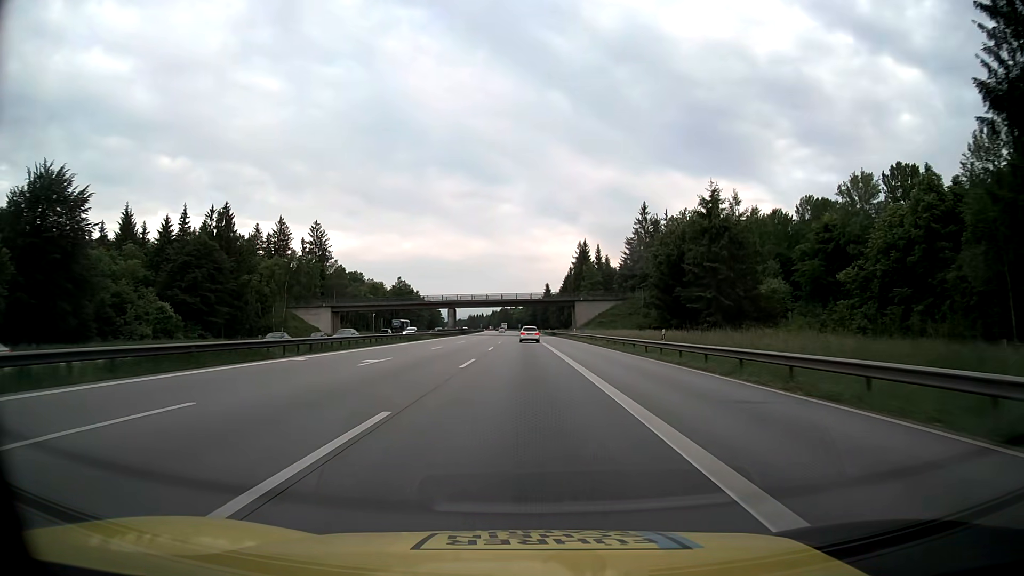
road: motorway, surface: asphalt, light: Day
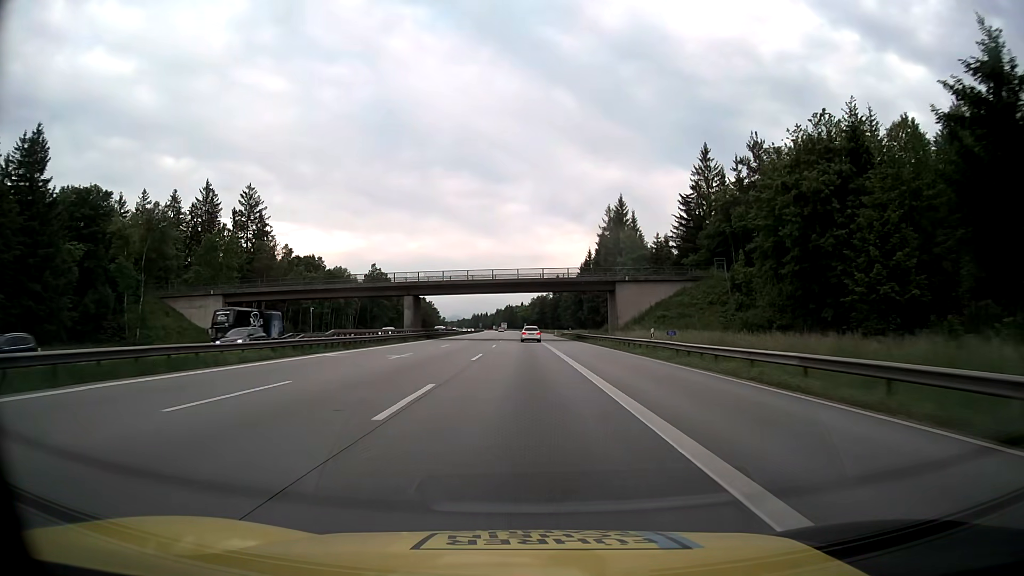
(-0.2, +49.0) m; -1°
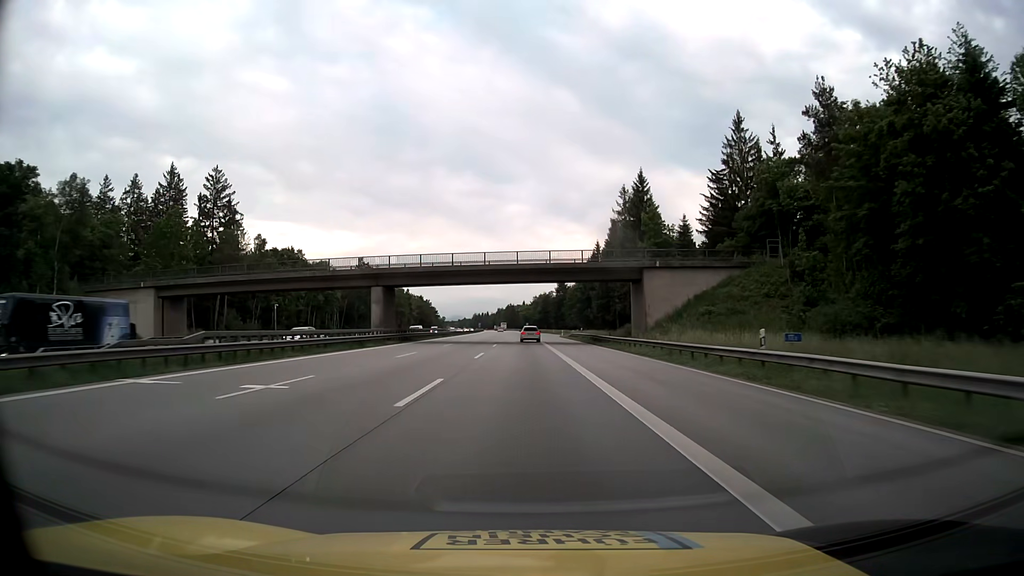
(0.0, +16.4) m; 0°
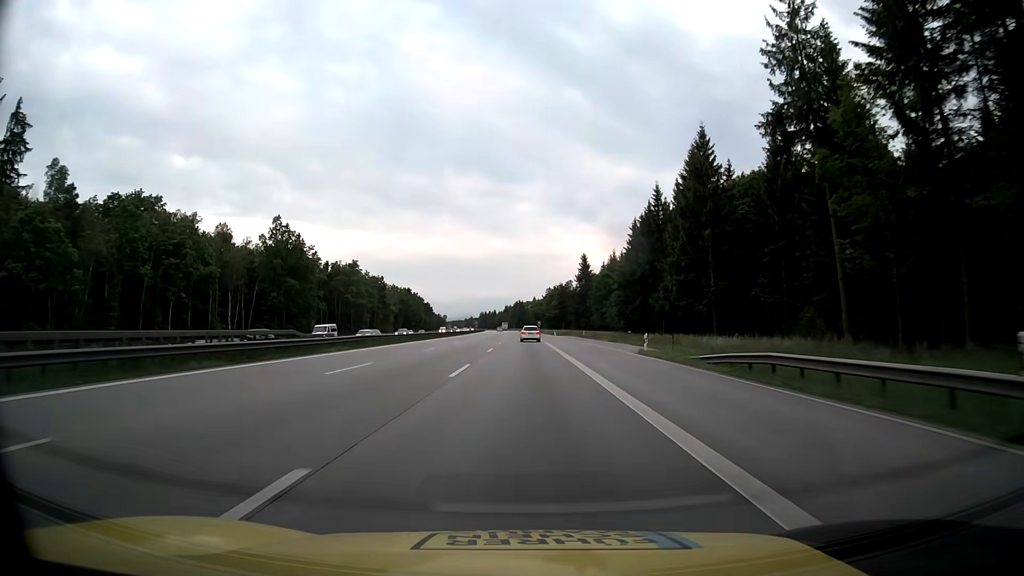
(-0.5, +65.6) m; 0°
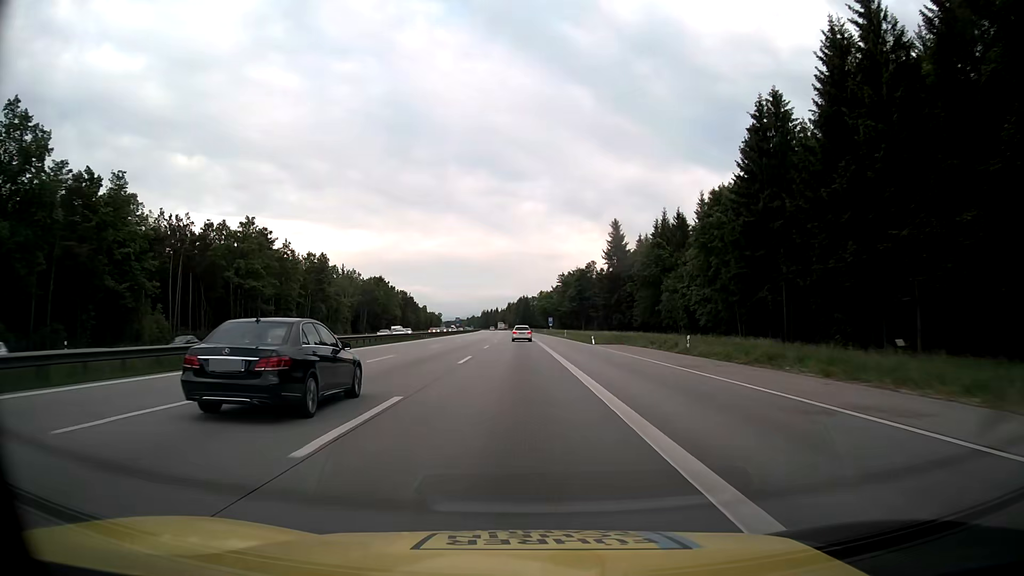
(-0.8, +65.6) m; -1°
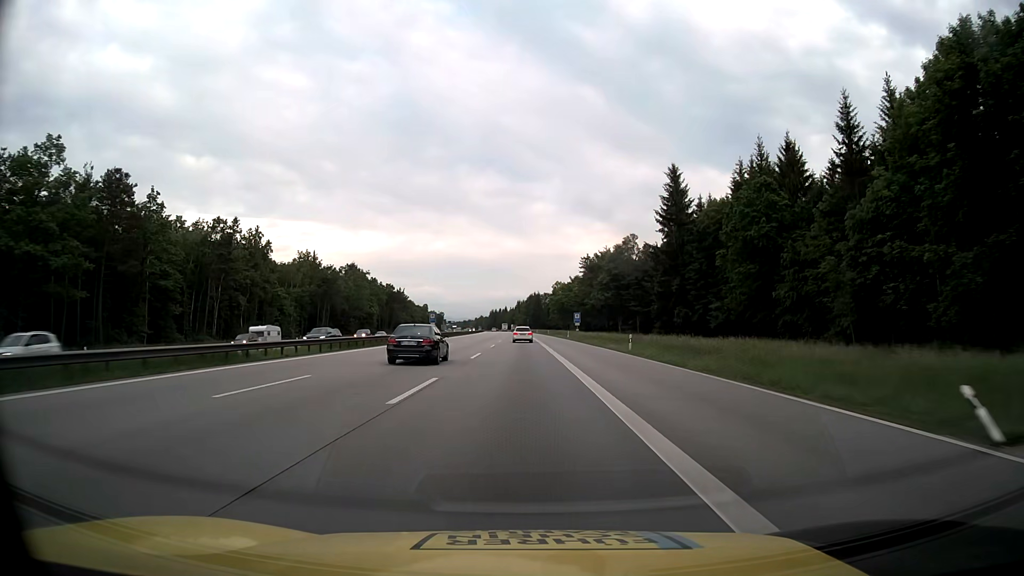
(-0.3, +49.3) m; -1°
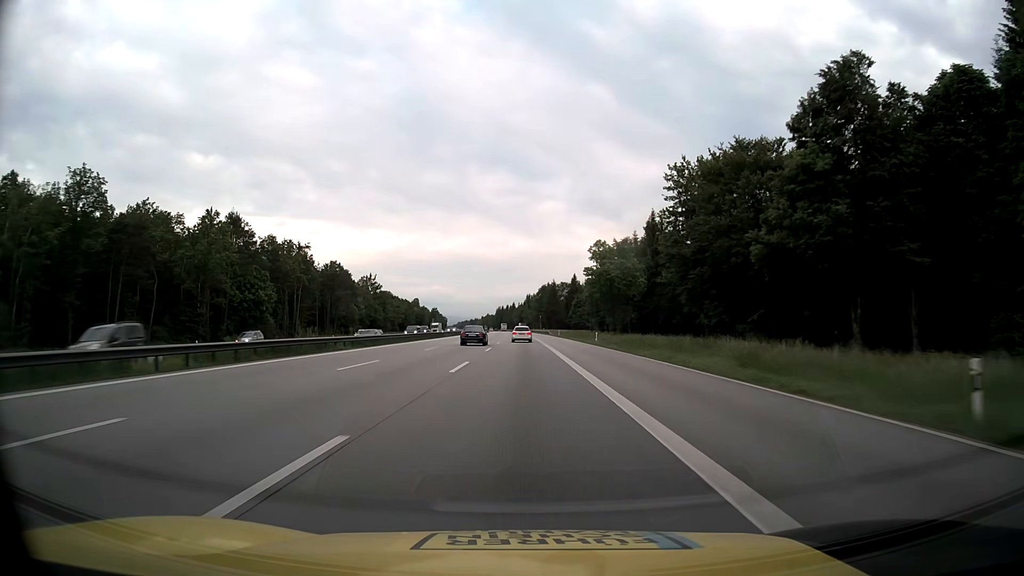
(-0.8, +82.0) m; -1°
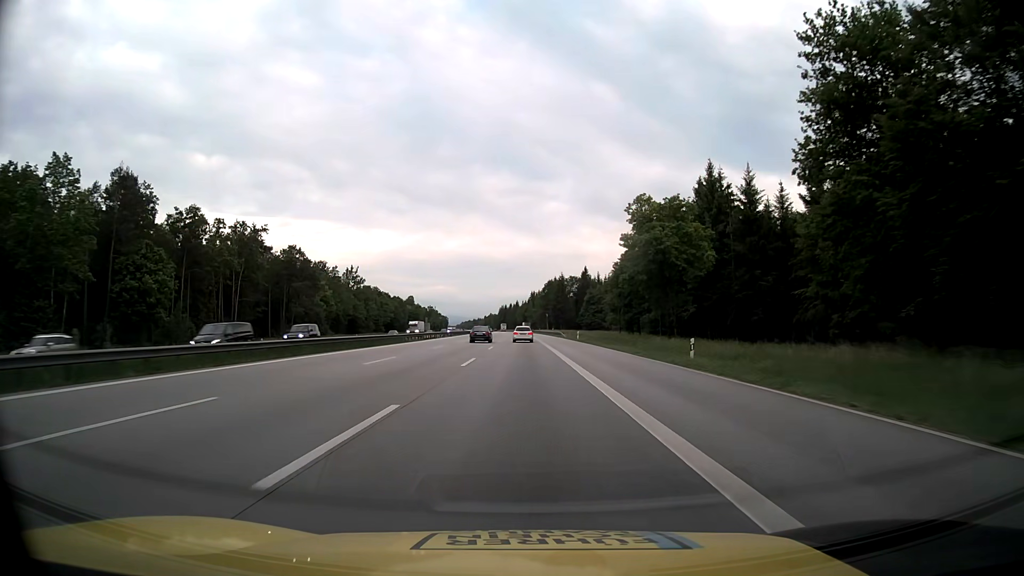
(-0.1, +32.8) m; 0°
(0, +10) (0, +20) (0, +30) (0, +40) (0, +50) (0, +60) (0, +70) (-1, +80) (-1, +90) (-1, +100) m
